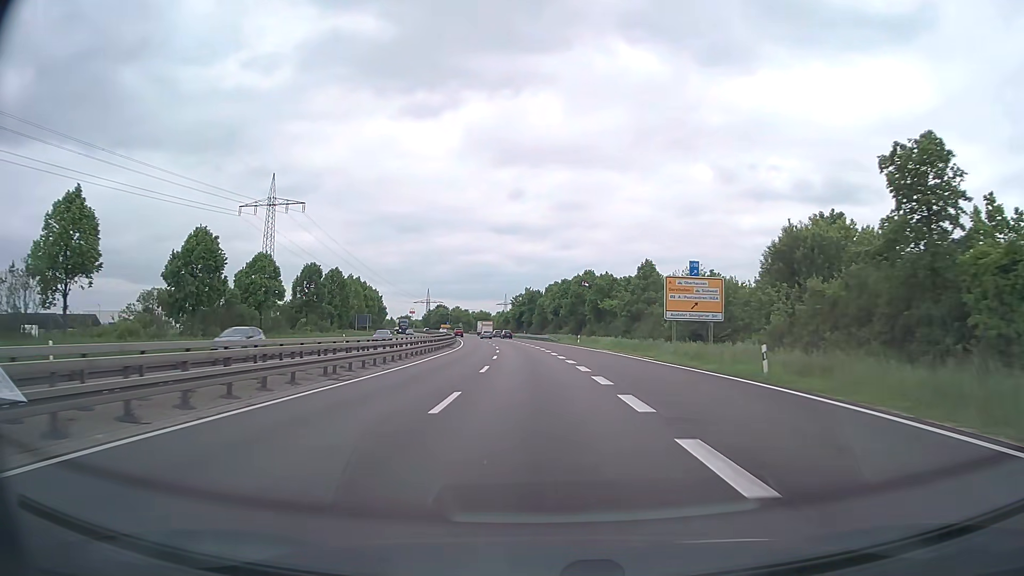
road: trunk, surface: asphalt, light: Day
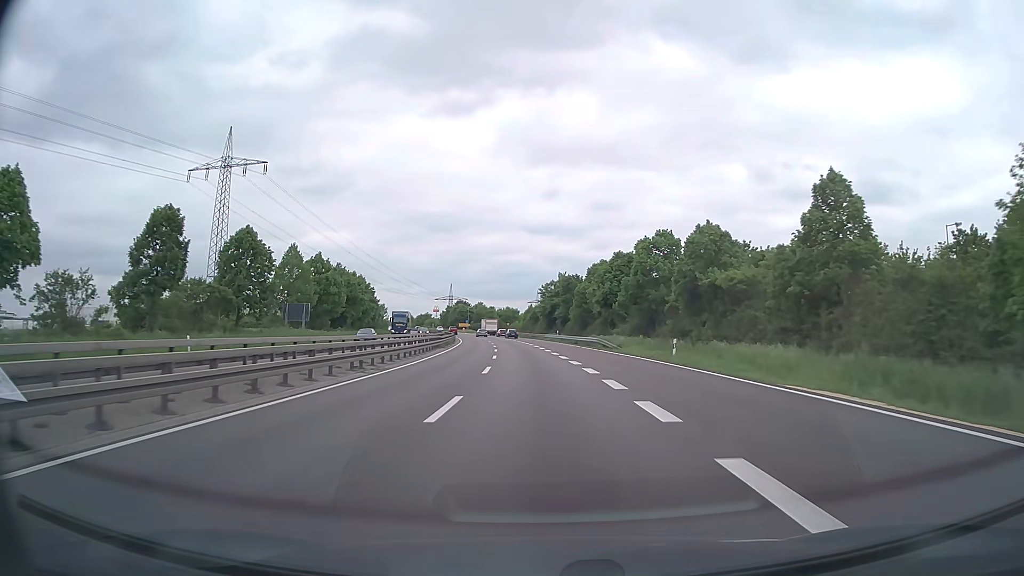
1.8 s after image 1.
(-0.9, +37.5) m; -3°
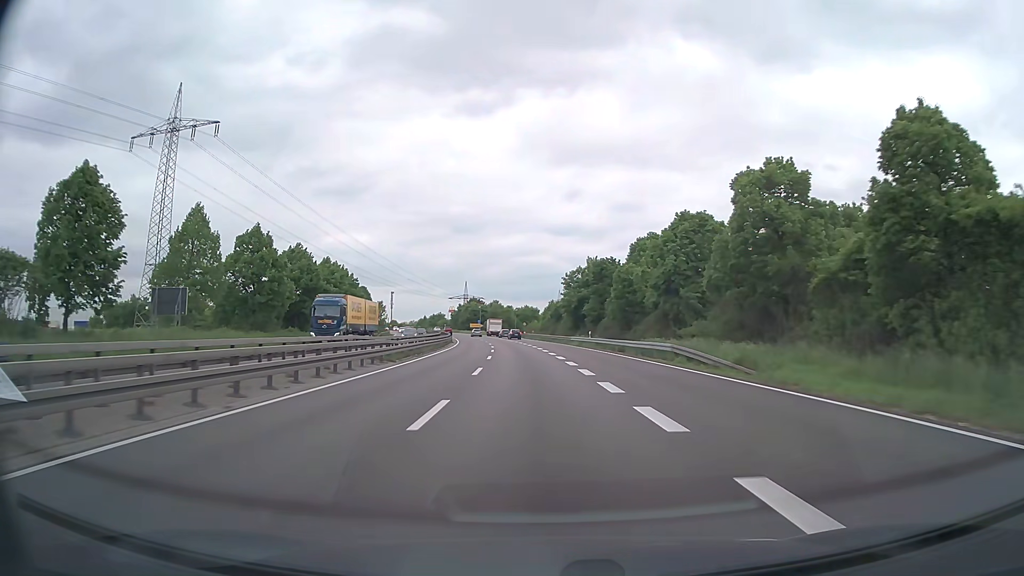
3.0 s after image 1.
(-0.4, +25.0) m; -2°
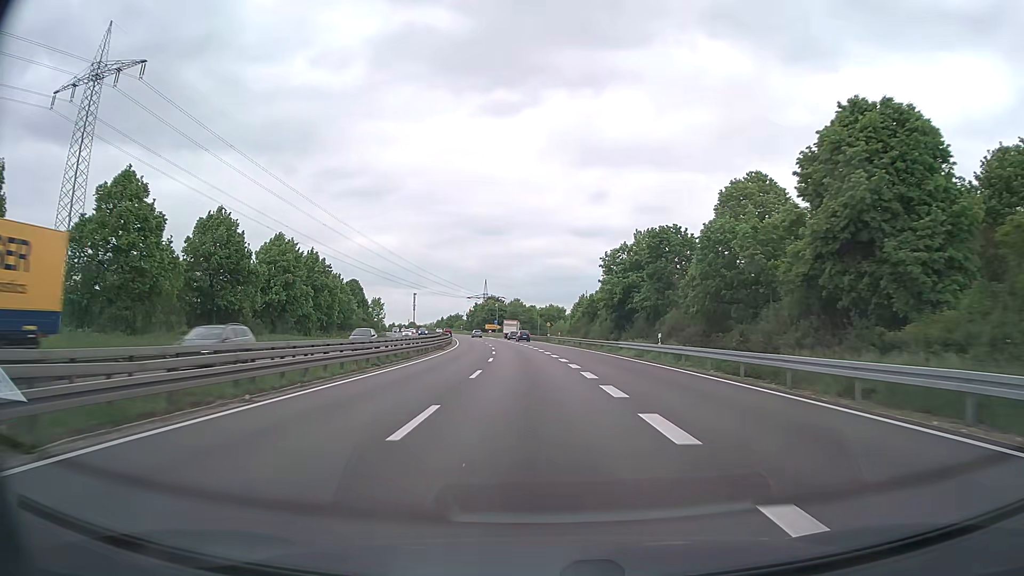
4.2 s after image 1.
(-0.4, +25.0) m; -2°
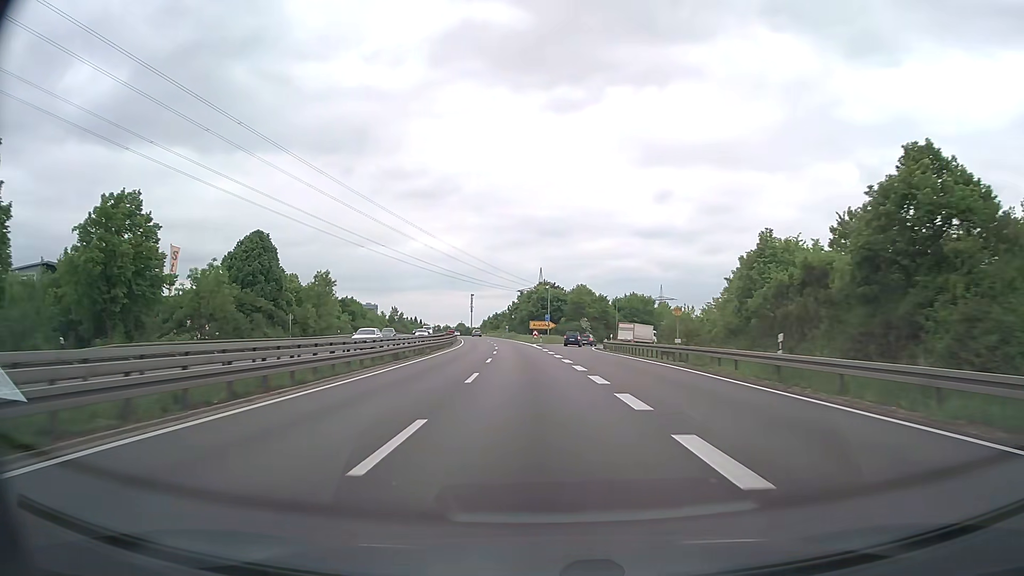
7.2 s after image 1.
(-2.5, +62.3) m; -5°
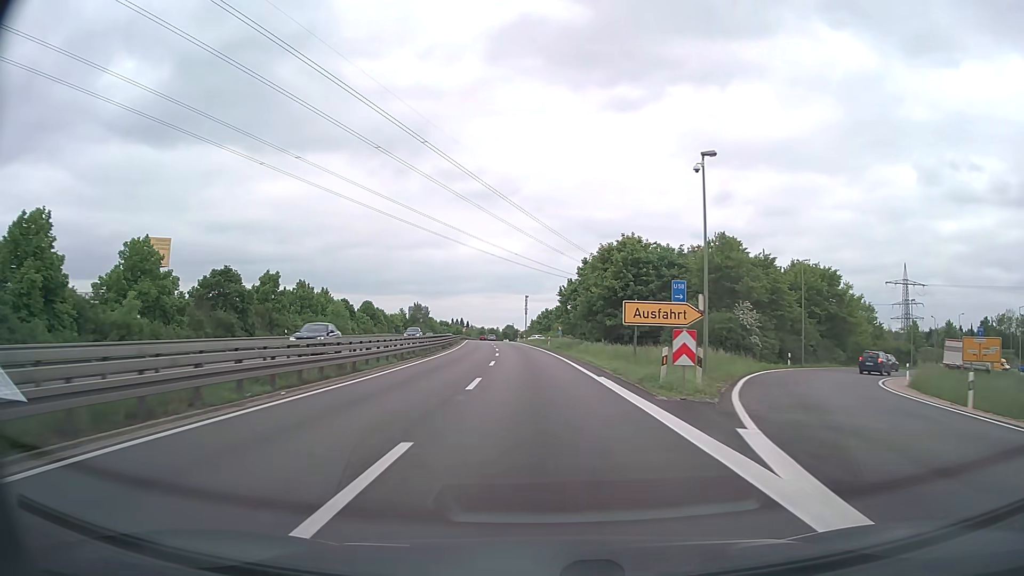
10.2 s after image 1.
(-3.0, +62.3) m; -5°
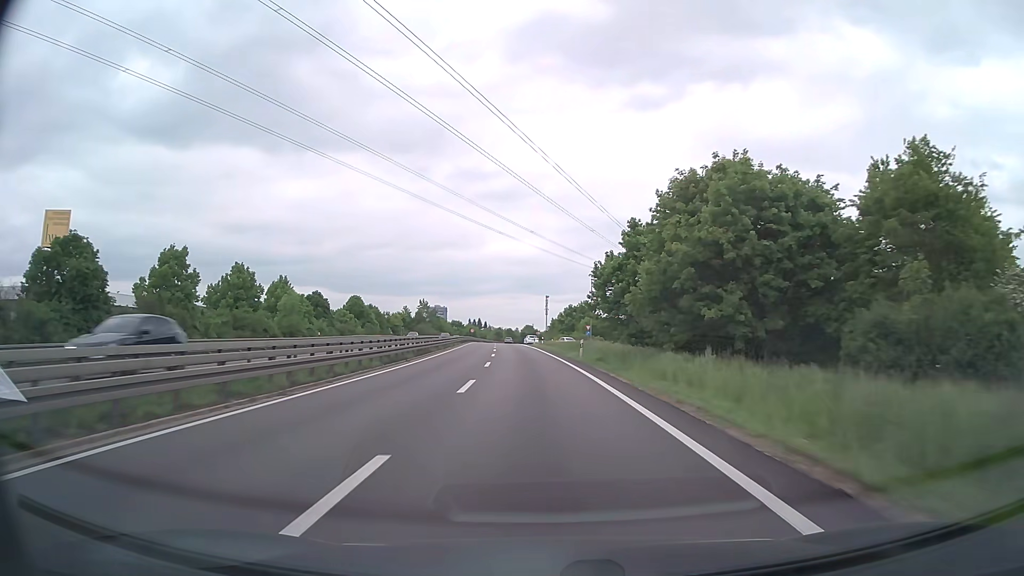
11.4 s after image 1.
(-0.3, +24.9) m; -1°
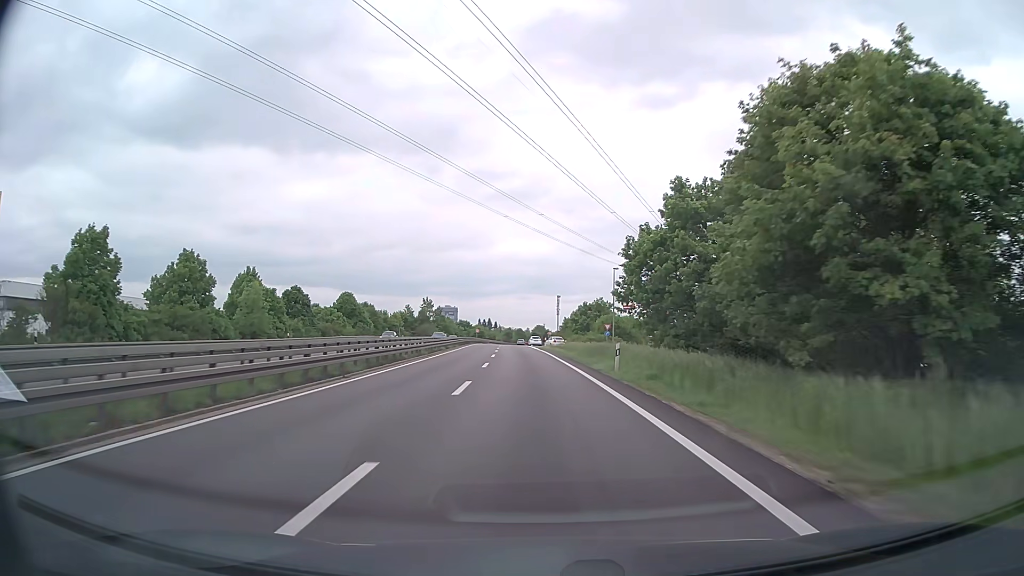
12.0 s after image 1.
(-0.1, +12.5) m; -1°
(0, +10) (0, +20) (-1, +30) (-1, +40) (-2, +50) (-2, +60) (-3, +70) (-3, +80) (-4, +90) (-4, +100) m
